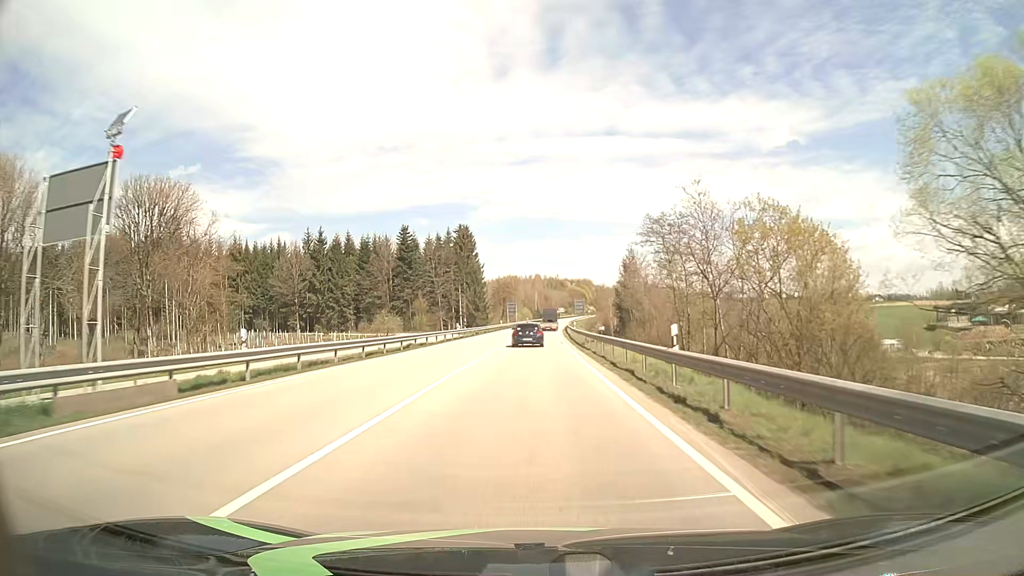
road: primary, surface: asphalt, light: Day
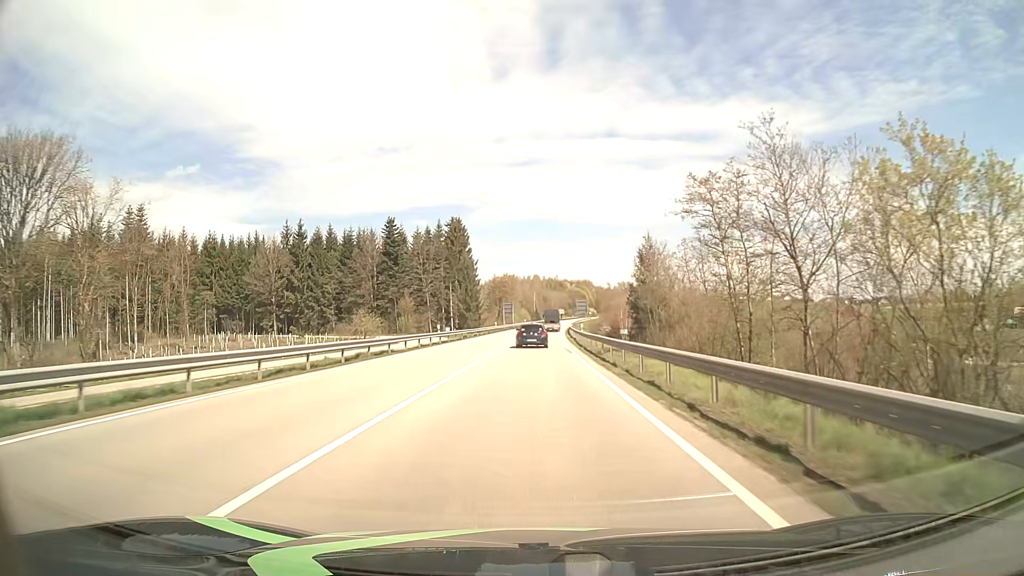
(0.0, +11.3) m; 0°
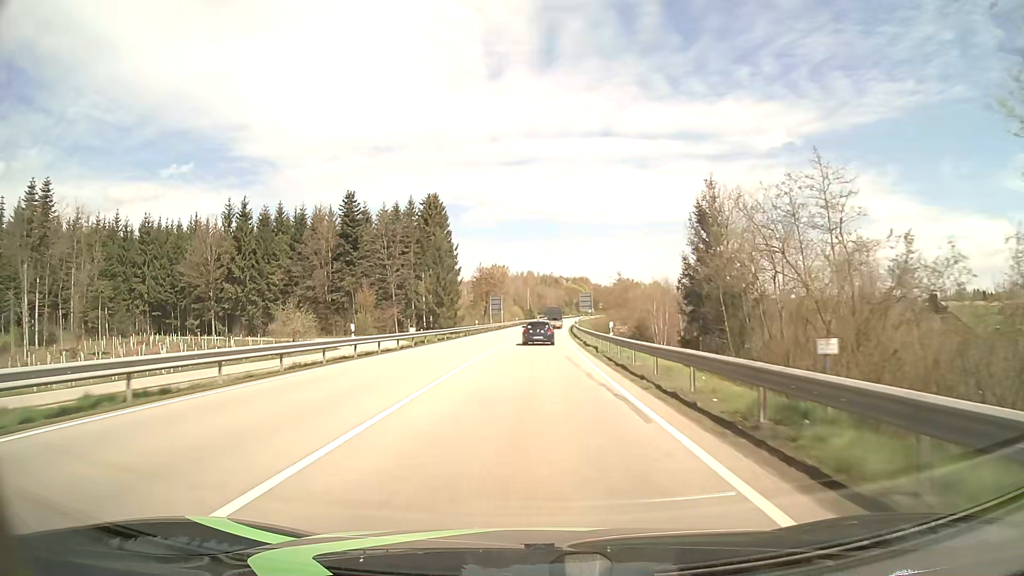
(+0.1, +22.5) m; 0°
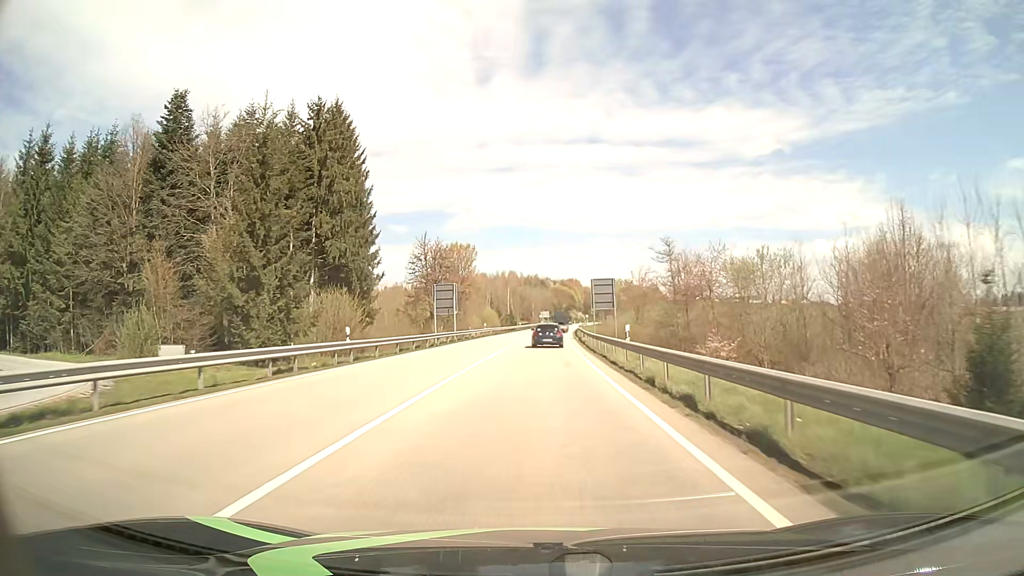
(+0.6, +45.3) m; +1°
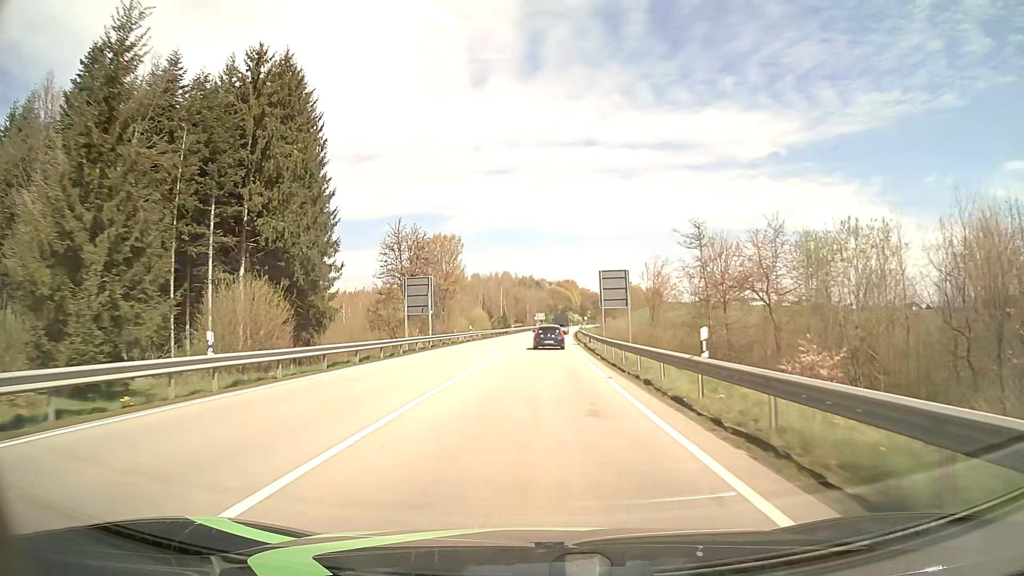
(0.0, +11.4) m; 0°
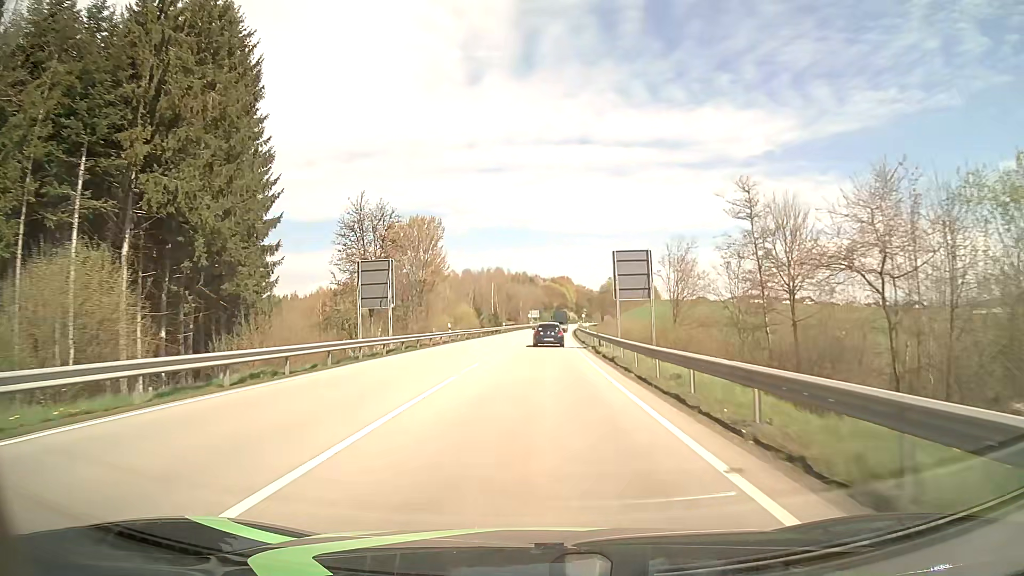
(+0.1, +11.5) m; +1°
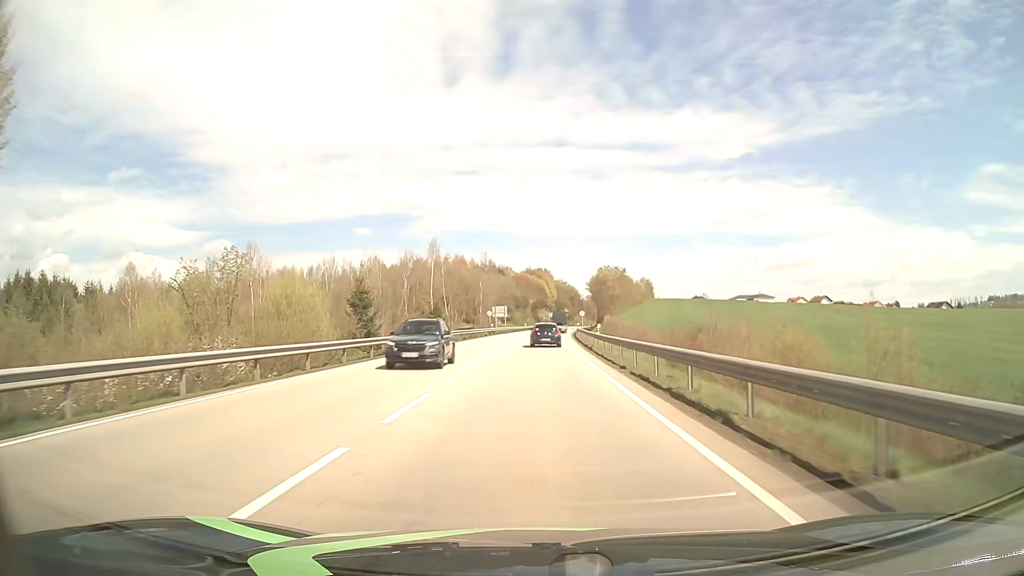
(+1.1, +58.2) m; +2°
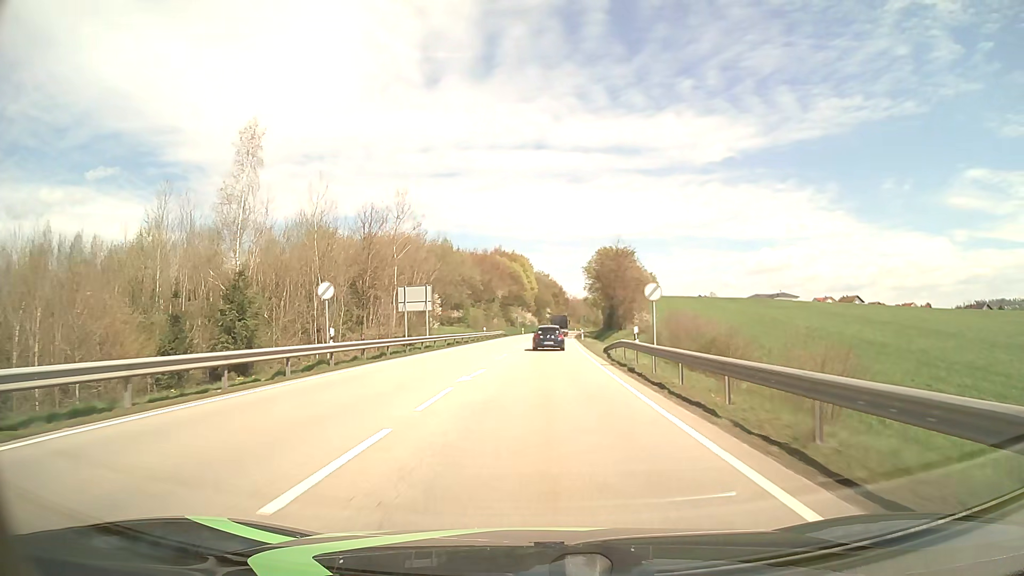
(+1.0, +58.6) m; +2°
